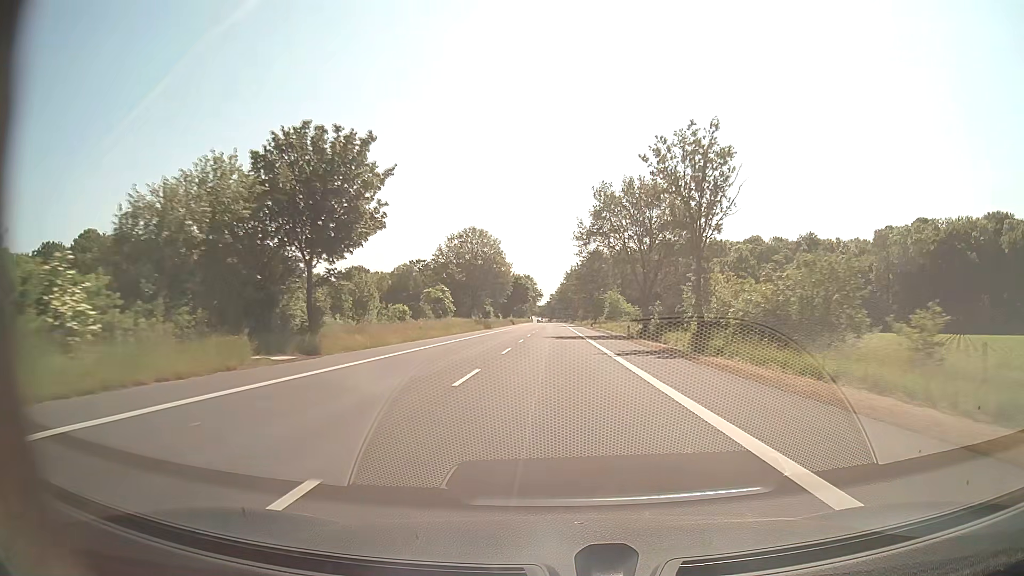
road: secondary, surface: asphalt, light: Day
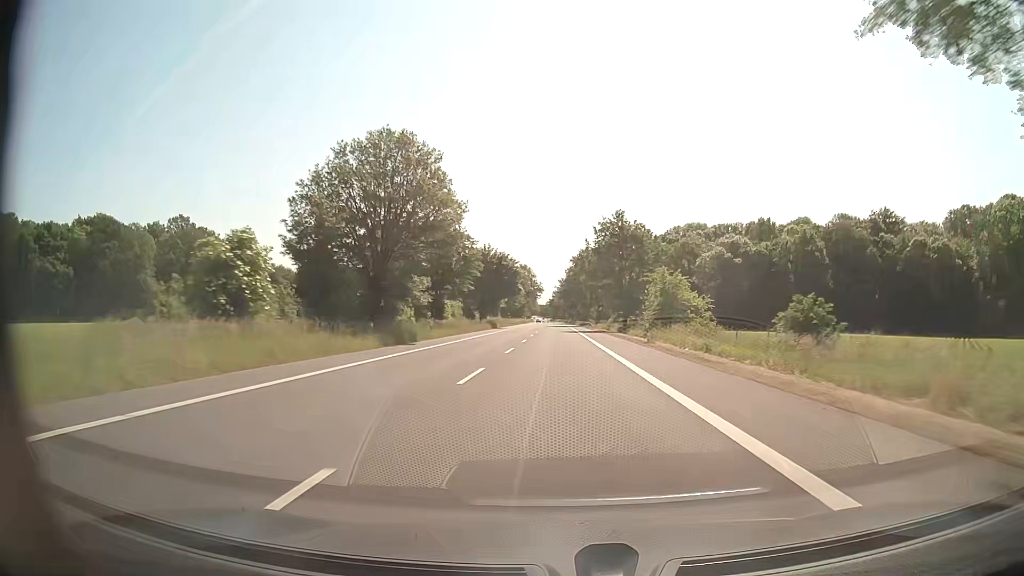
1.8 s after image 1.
(-0.1, +47.5) m; 0°
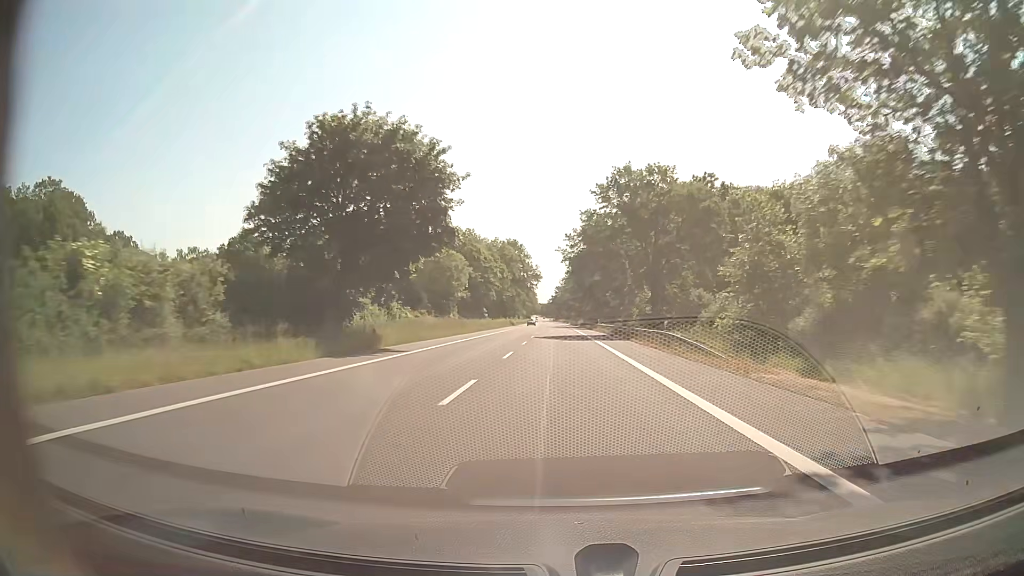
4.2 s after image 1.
(-0.1, +63.4) m; 0°
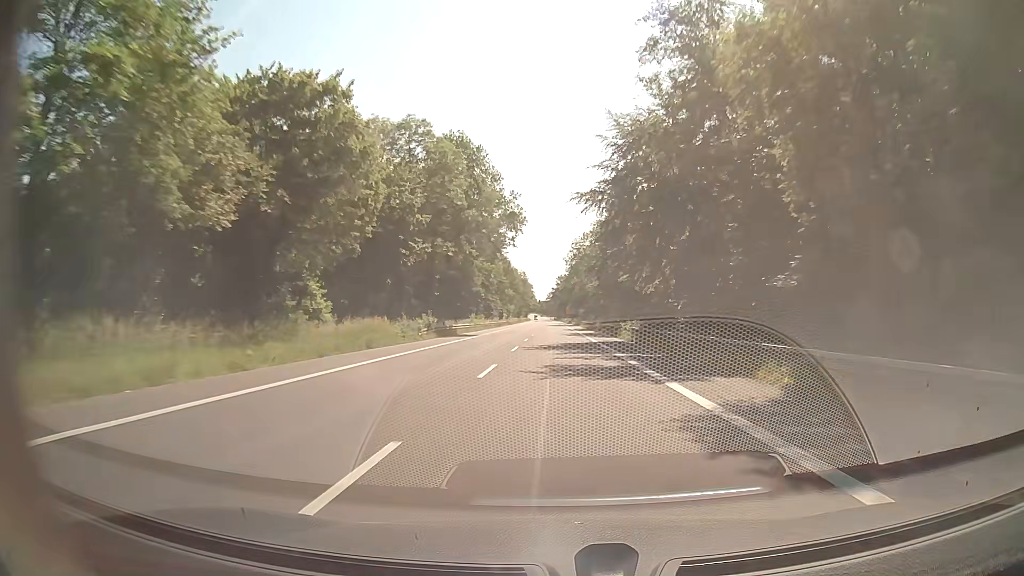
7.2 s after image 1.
(-0.5, +79.3) m; 0°
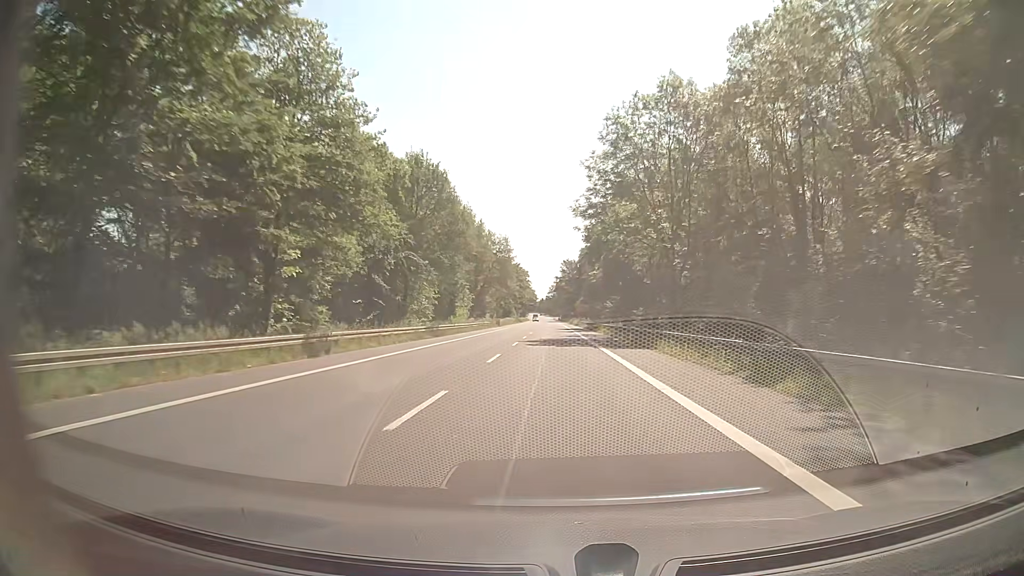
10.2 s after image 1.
(-0.1, +79.3) m; 0°
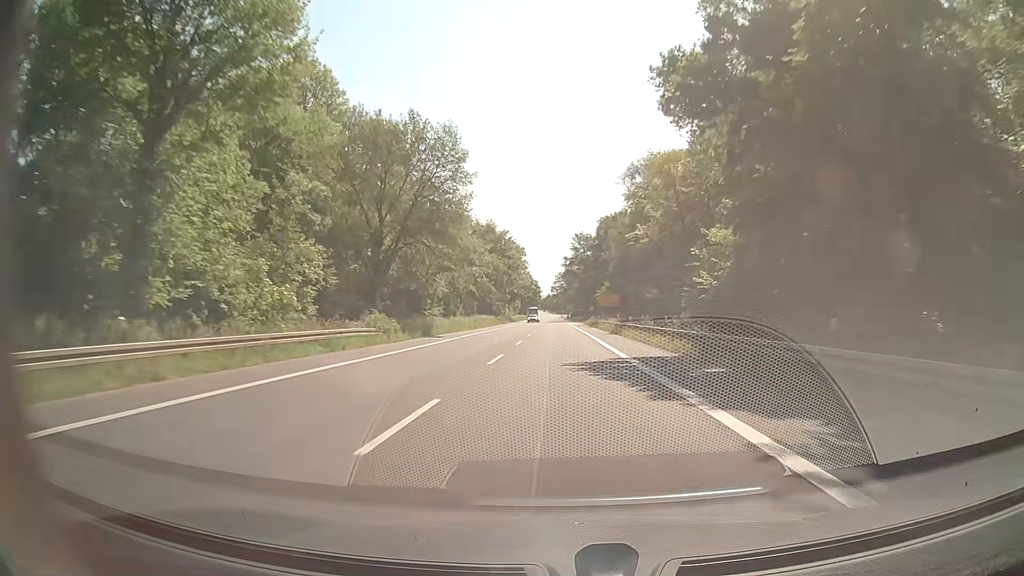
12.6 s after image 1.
(-0.3, +61.7) m; 0°
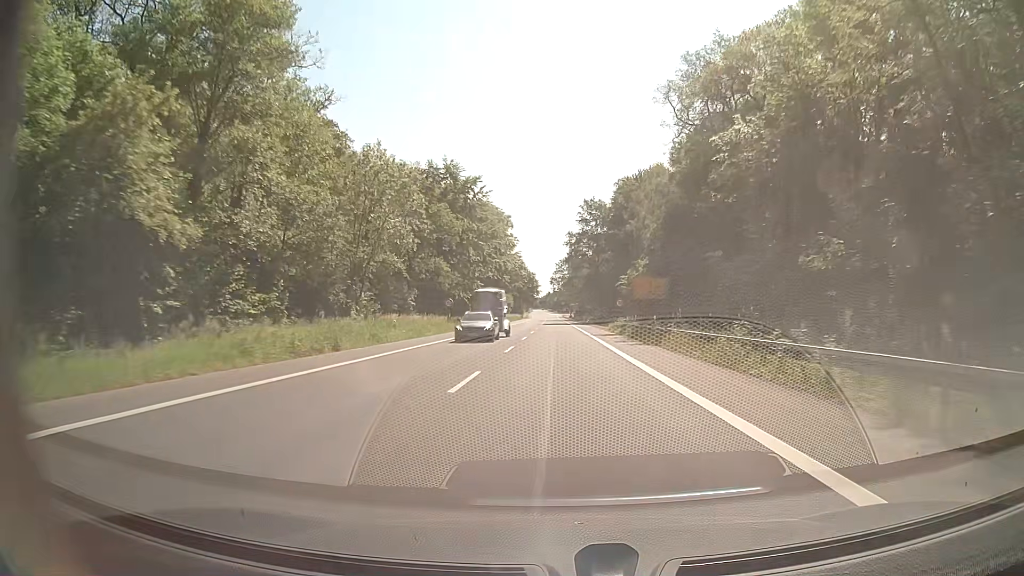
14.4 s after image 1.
(-0.2, +42.6) m; -1°
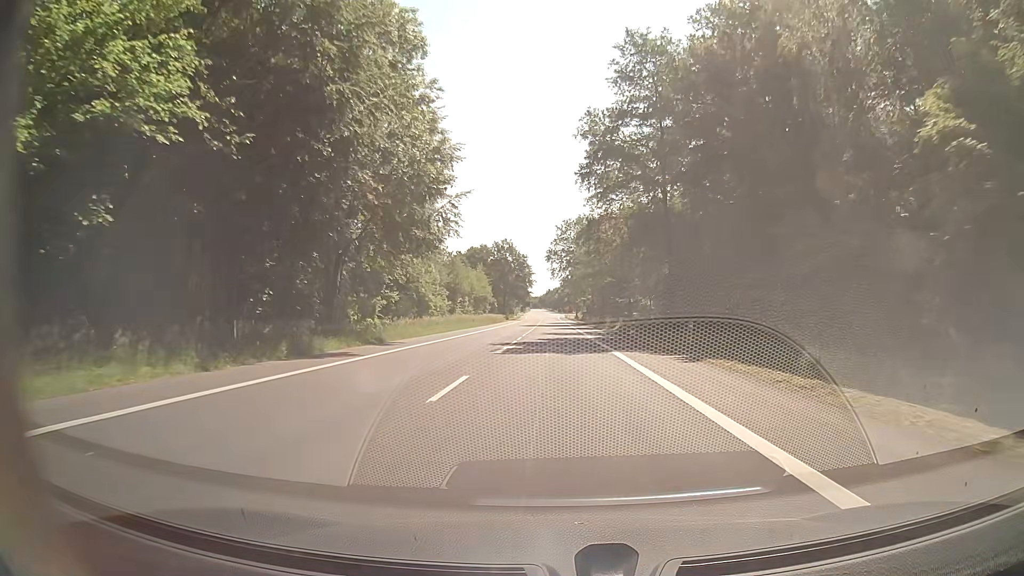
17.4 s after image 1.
(+0.1, +63.7) m; 0°
(0, +10) (0, +20) (0, +30) (0, +40) (0, +50) (0, +60) (0, +70) (0, +80) (0, +90) (0, +100) m
